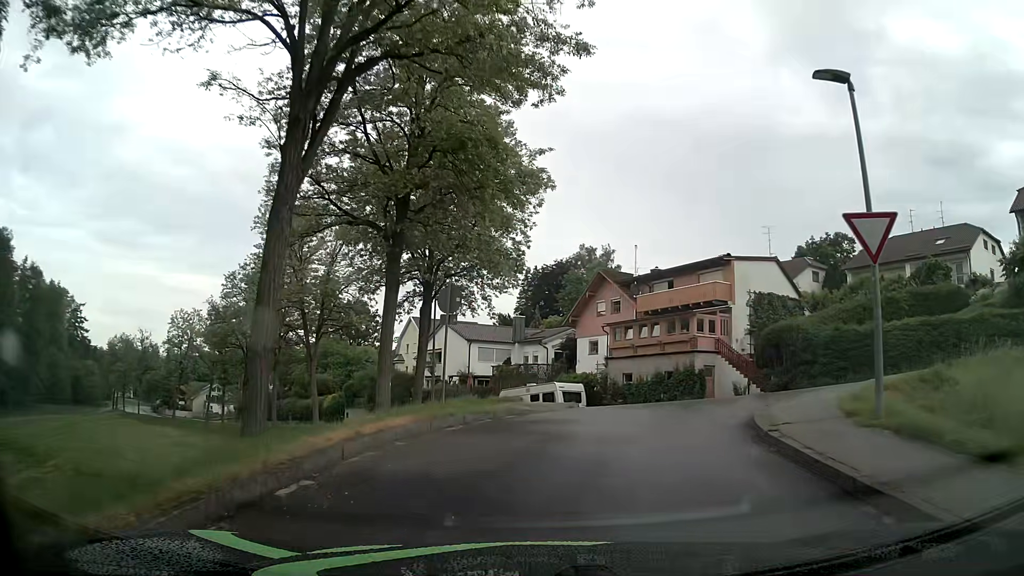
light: Day
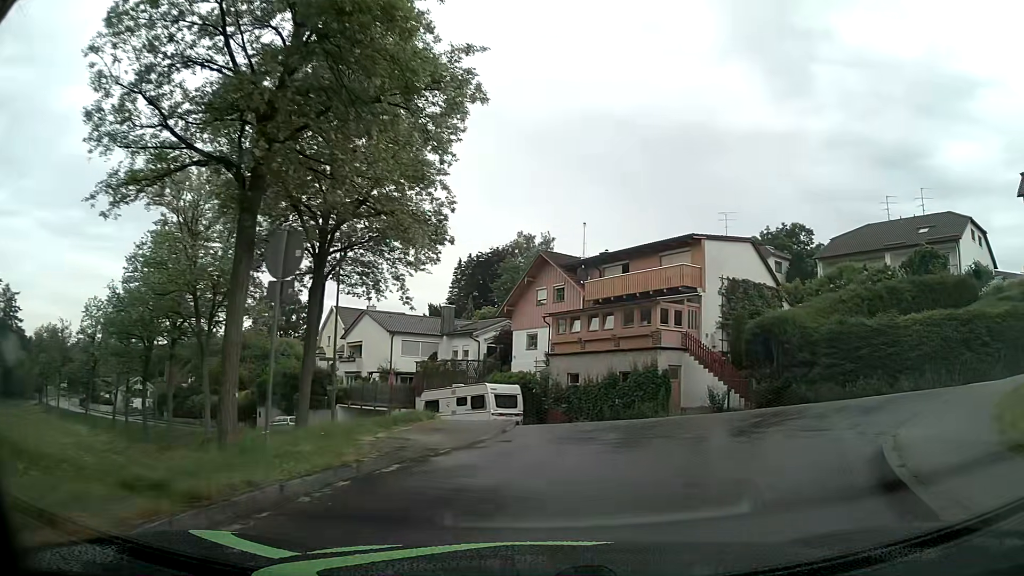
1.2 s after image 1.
(+0.2, +6.7) m; +4°
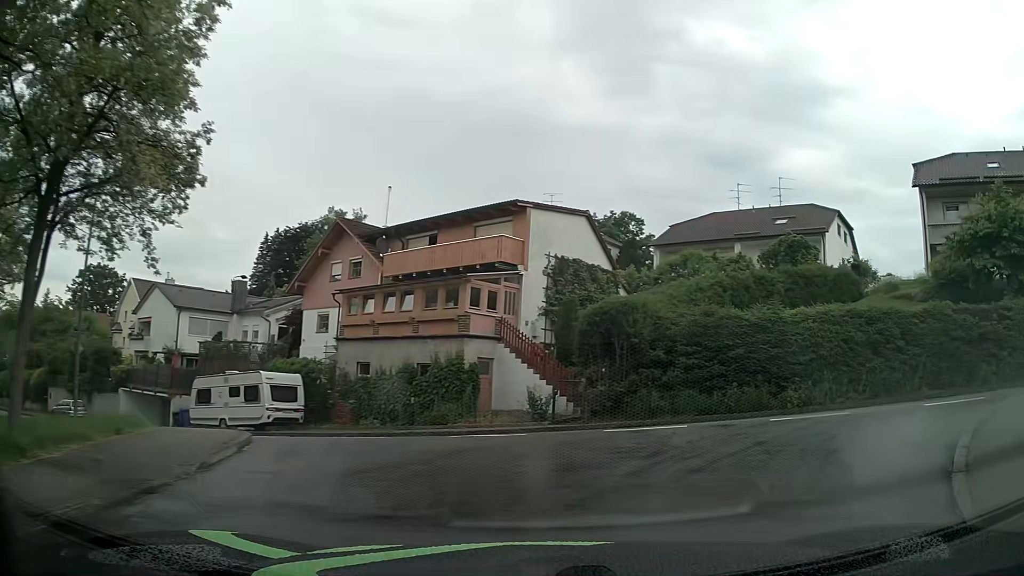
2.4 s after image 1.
(+0.8, +5.6) m; +16°
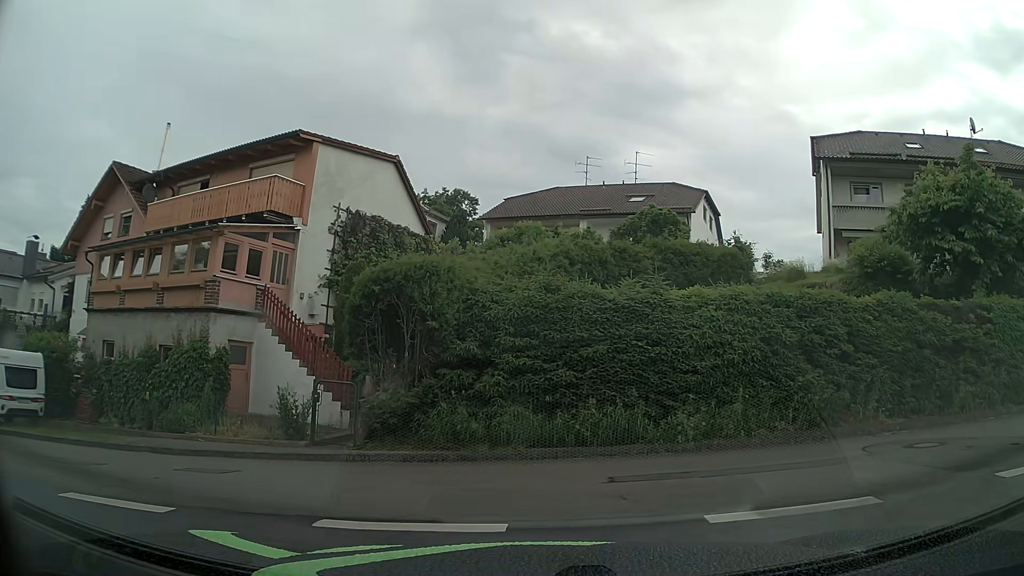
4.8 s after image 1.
(+1.2, +6.7) m; +13°
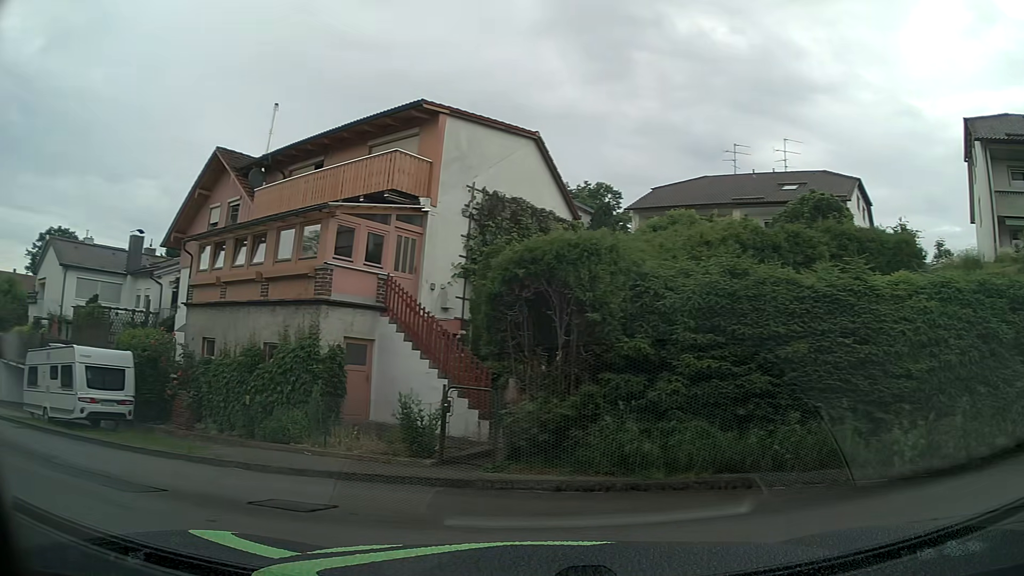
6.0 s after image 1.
(-0.2, +2.7) m; -13°
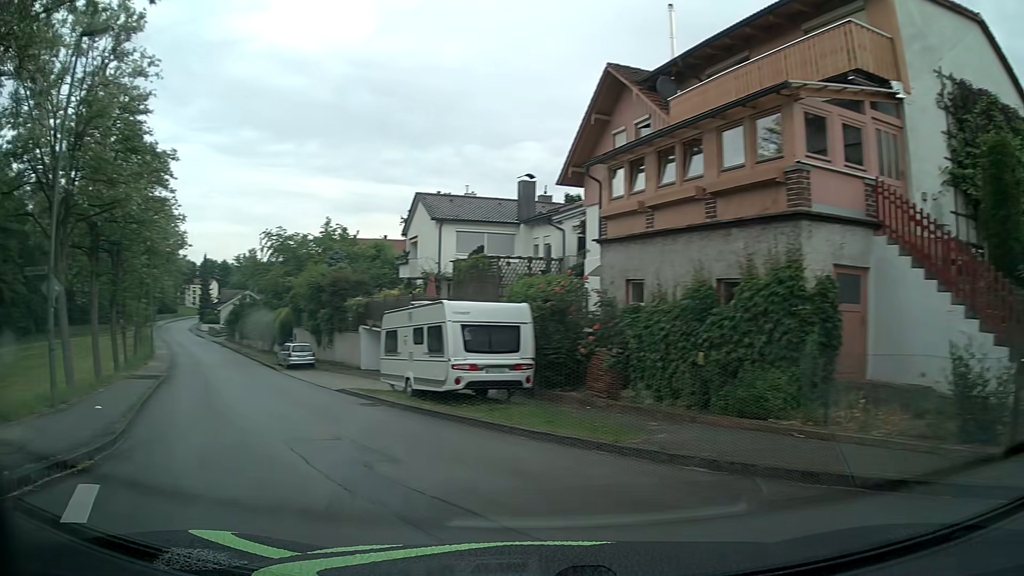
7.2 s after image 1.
(-1.4, +4.6) m; -33°
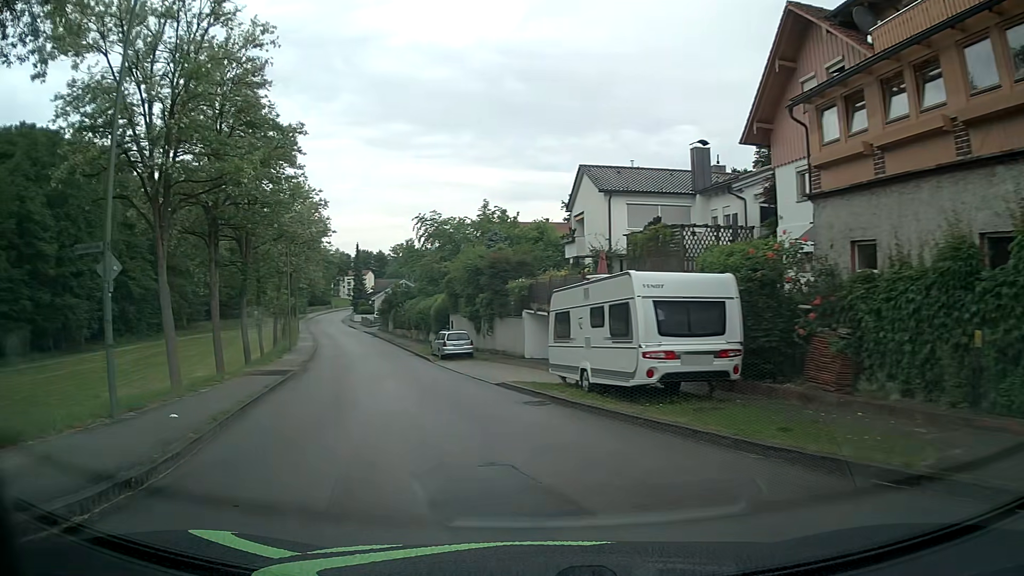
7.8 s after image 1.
(-0.5, +3.6) m; -14°
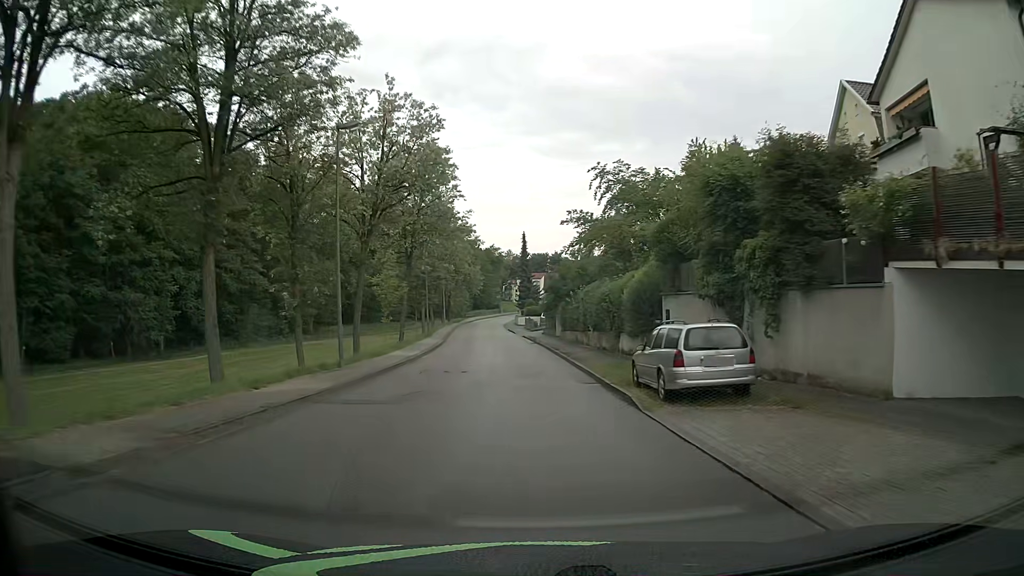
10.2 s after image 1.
(-3.5, +22.0) m; -16°
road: unclassified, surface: asphalt
(0, +10) (0, +20) (-1, +30) (-1, +40) (-2, +50) (-3, +60) (-4, +70) (-4, +80) (-5, +90) (-5, +100) m
